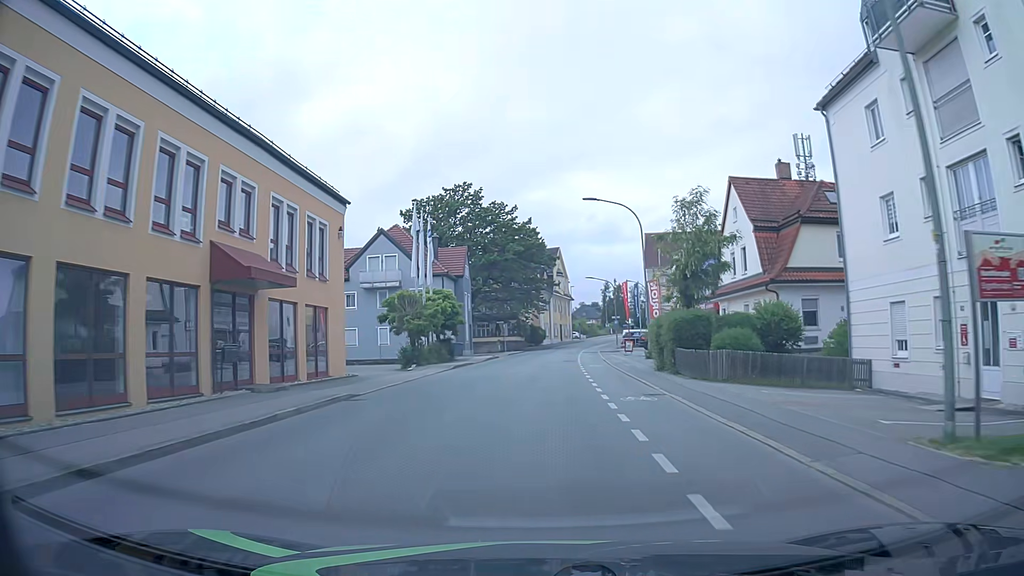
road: tertiary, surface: asphalt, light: Day
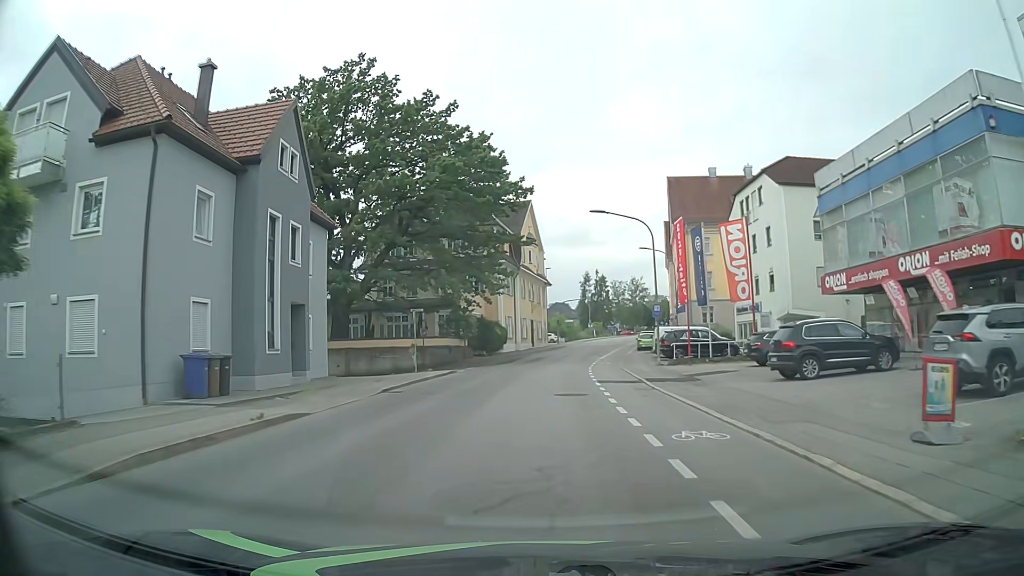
(+0.9, +38.7) m; +3°
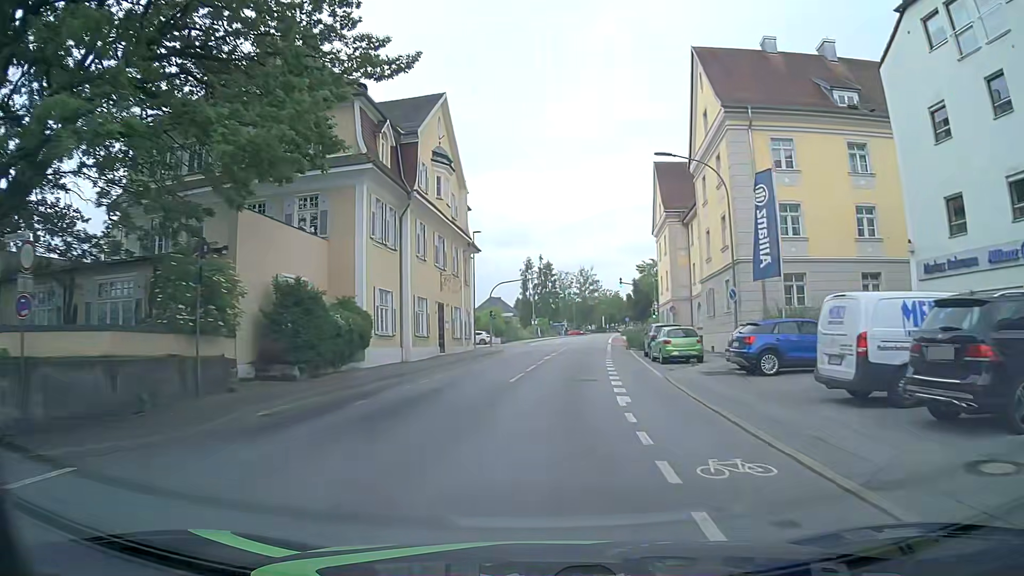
(+0.9, +30.9) m; +5°
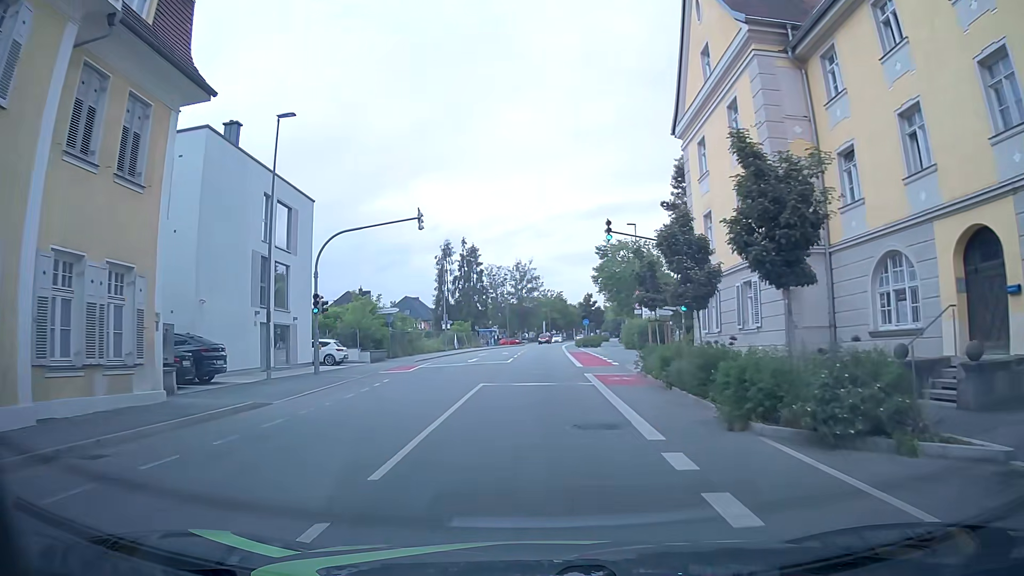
(+1.7, +34.2) m; +5°
(0, +10) (0, +20) (0, +30) (0, +40) (+1, +50) (+1, +60) (+1, +70) (+2, +80) (+3, +90) (+4, +100) m
